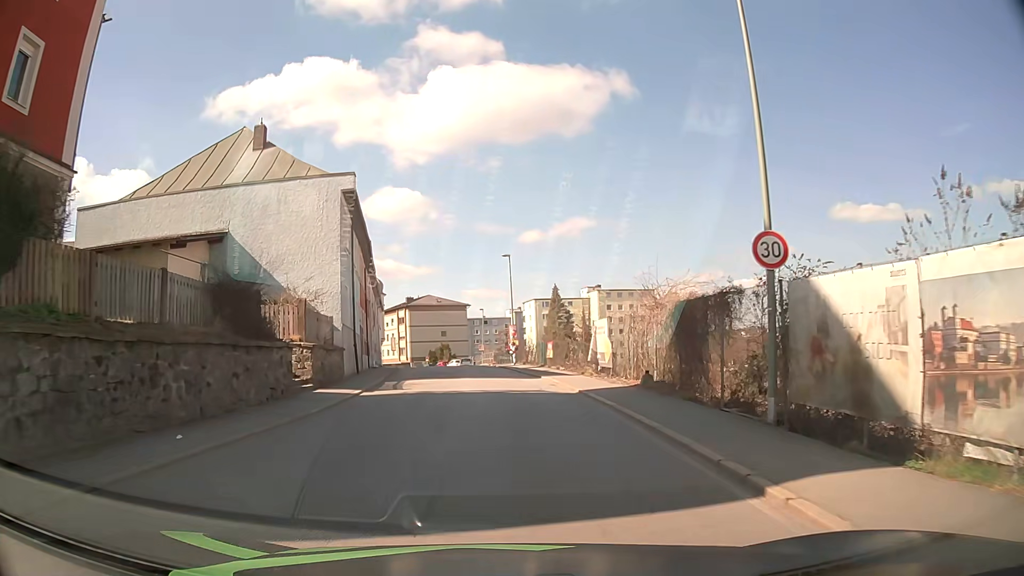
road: tertiary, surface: asphalt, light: Day
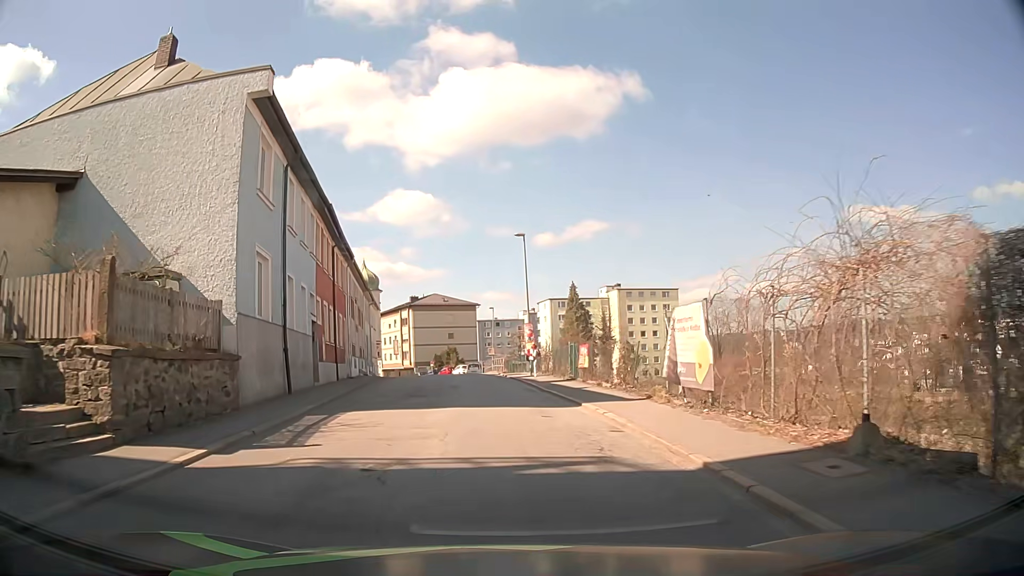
(-0.1, +10.8) m; -1°
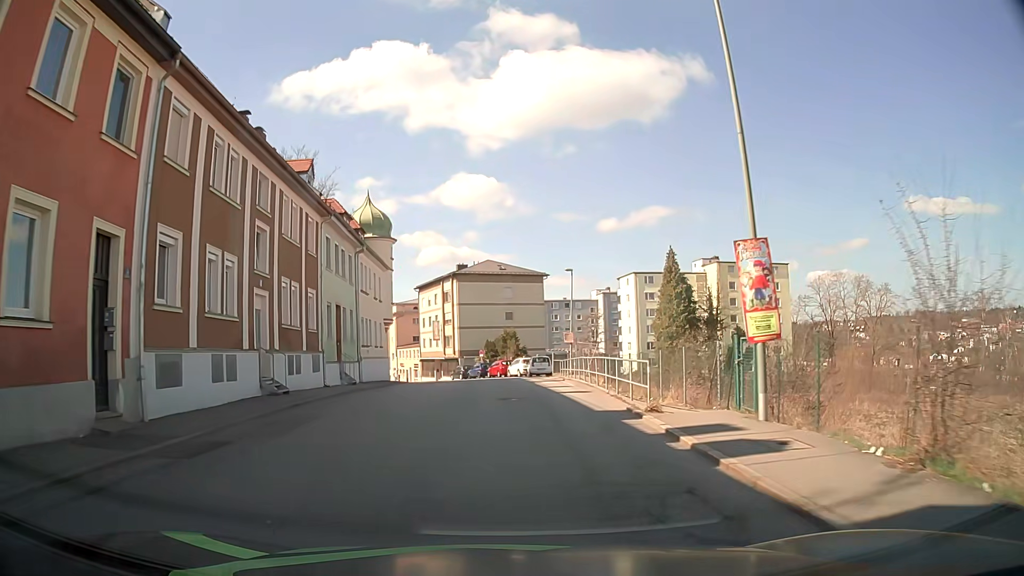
(-1.7, +28.4) m; -6°
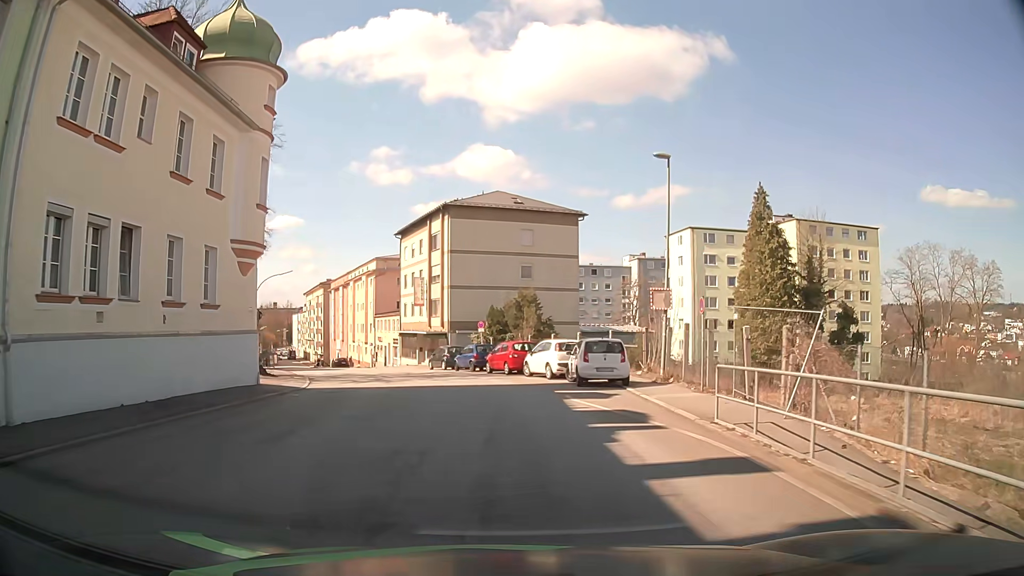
(0.0, +27.3) m; -1°
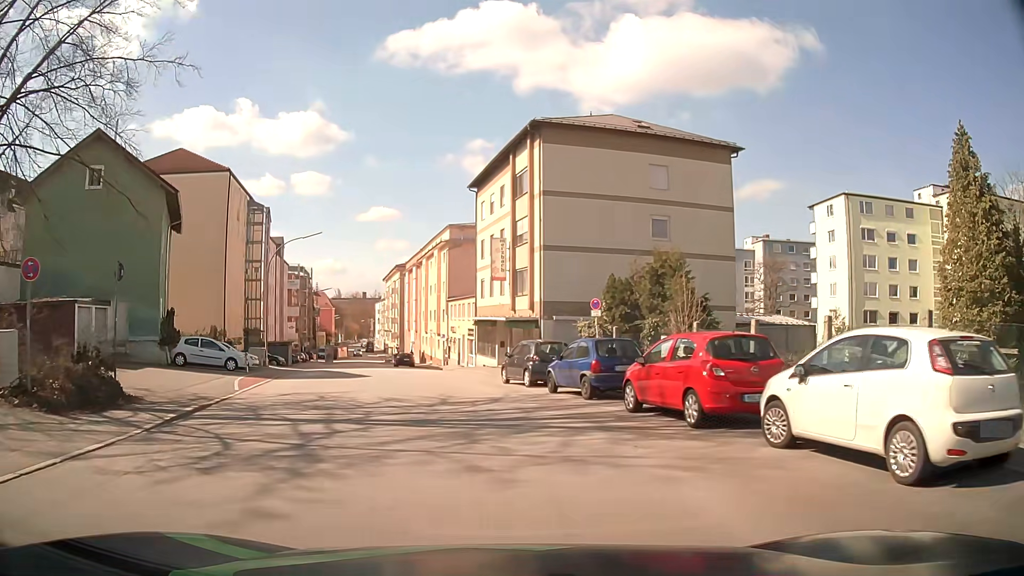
(-1.1, +19.0) m; -9°
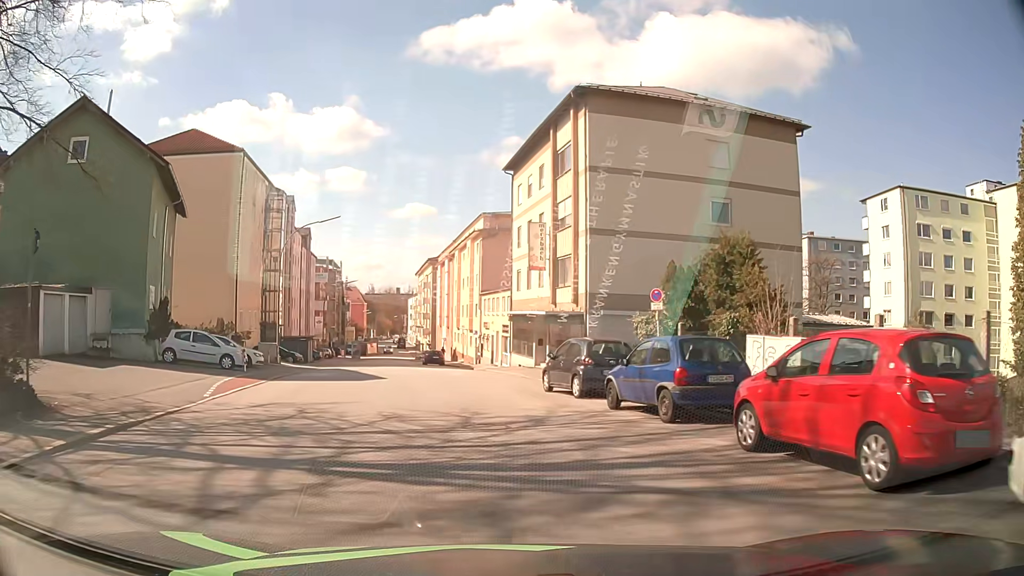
(-0.1, +4.6) m; -2°
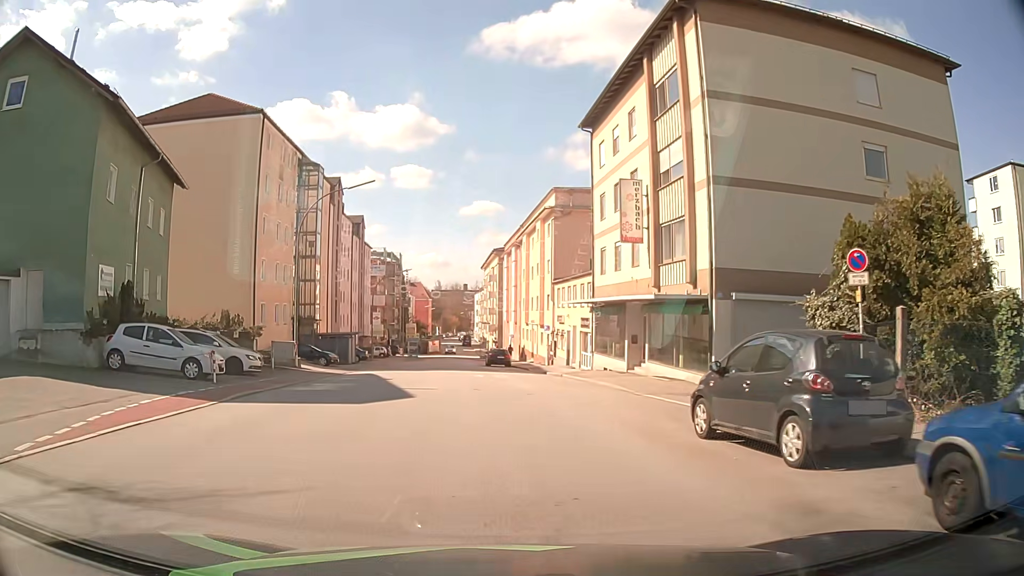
(-0.5, +9.1) m; -6°
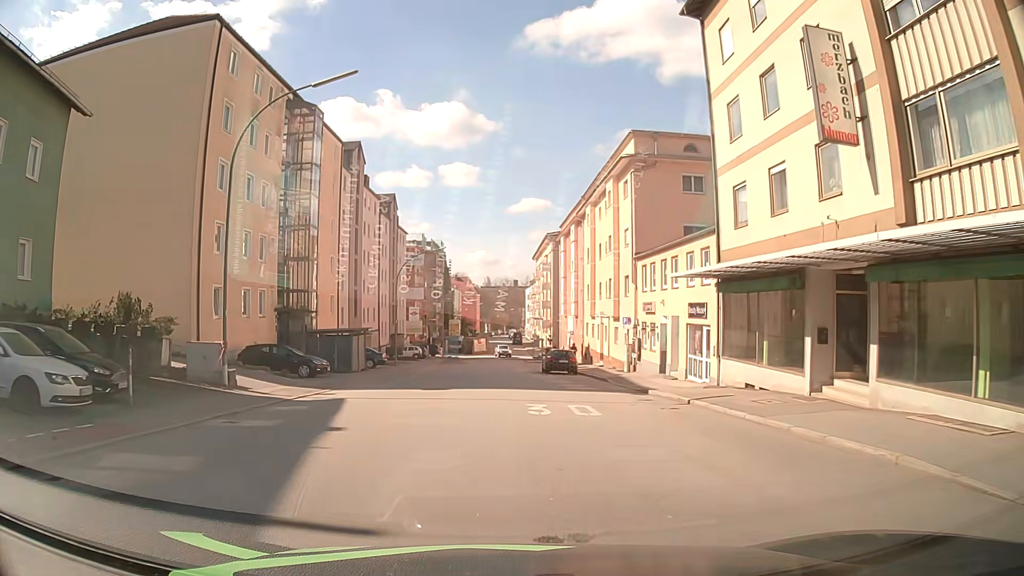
(-0.8, +14.0) m; -5°
